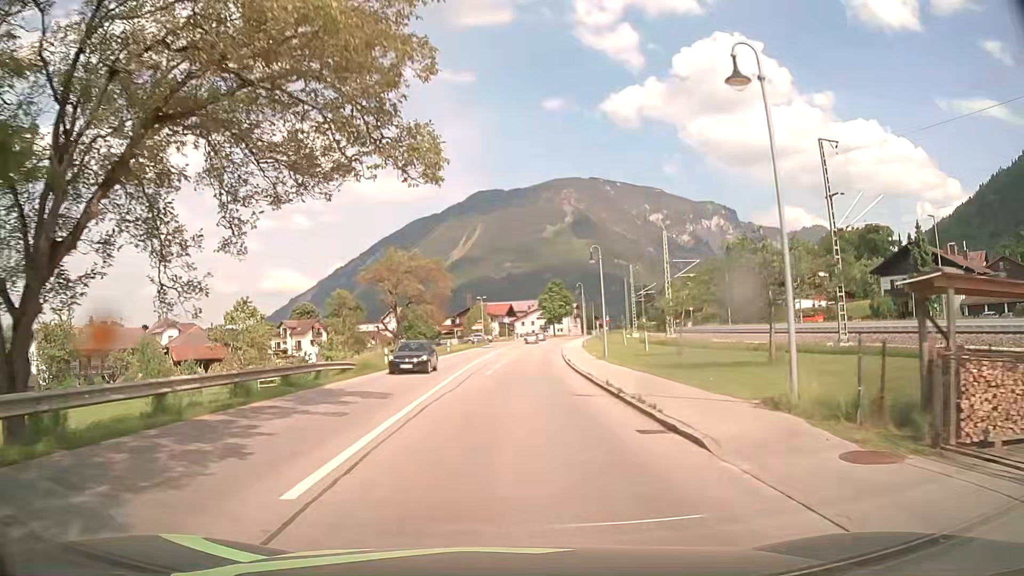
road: primary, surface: asphalt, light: Day
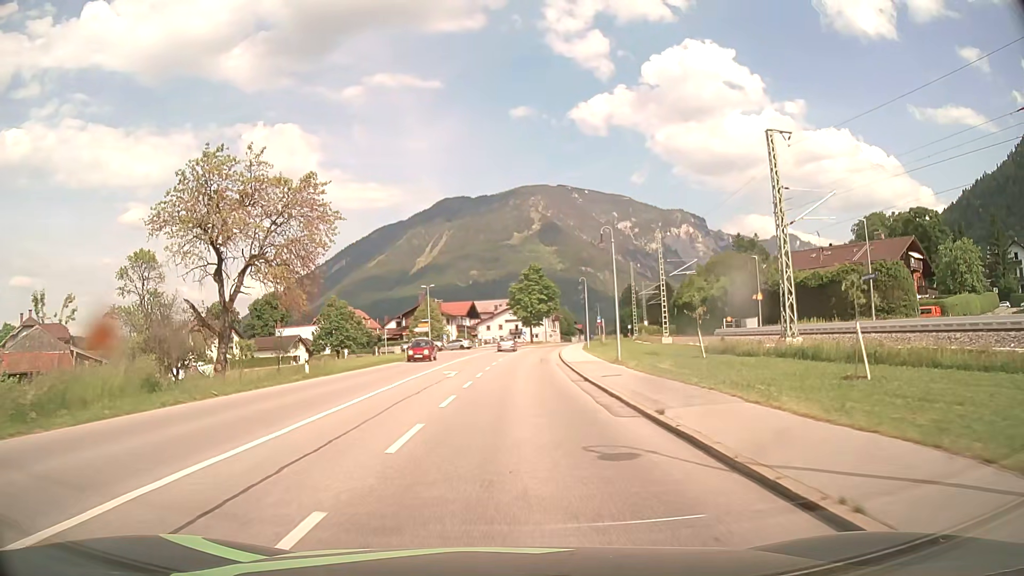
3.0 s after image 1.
(+1.1, +37.9) m; +3°
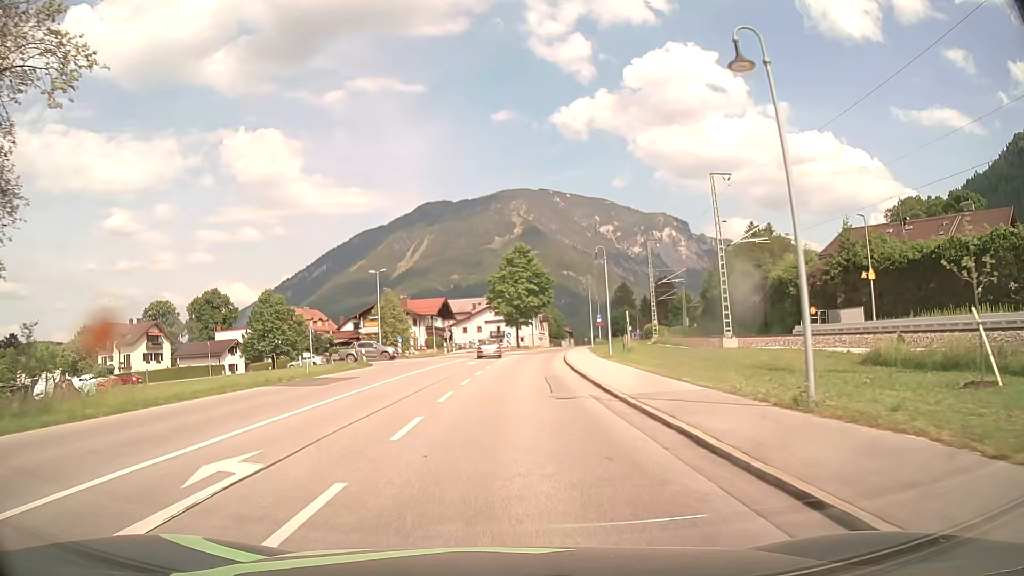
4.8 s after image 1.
(+0.4, +22.8) m; +2°
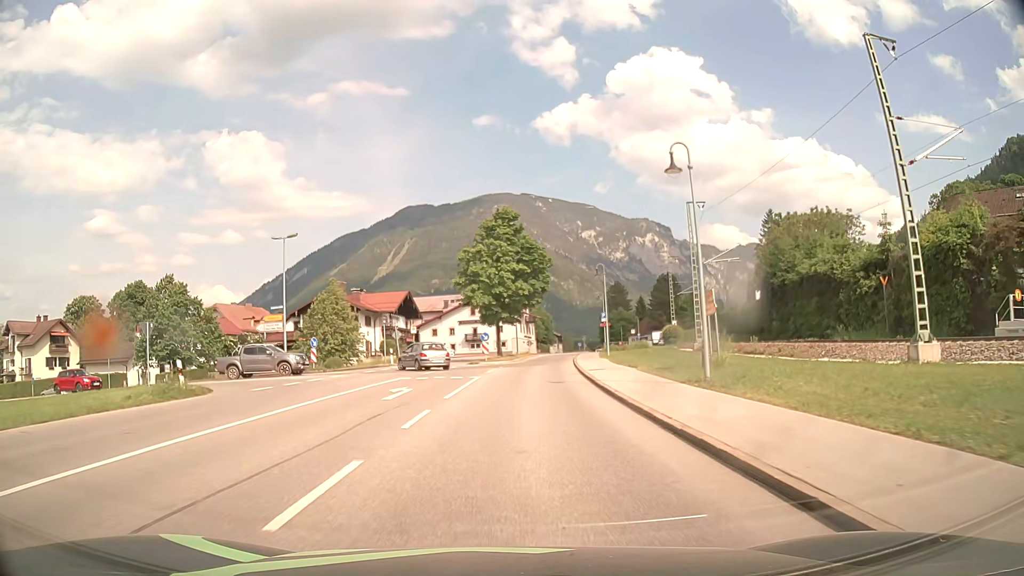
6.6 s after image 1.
(+0.4, +22.7) m; +2°
(0, +10) (0, +20) (+1, +30) (+2, +40) (+2, +50) (+4, +60) (+5, +70) (+7, +80) (+9, +89) (+11, +99) m
